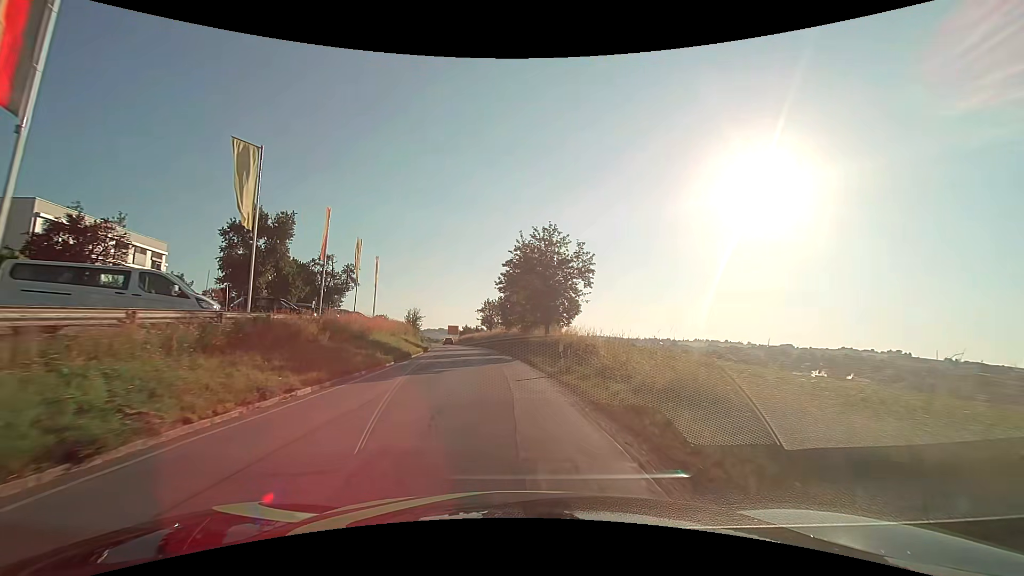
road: secondary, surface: asphalt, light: Day
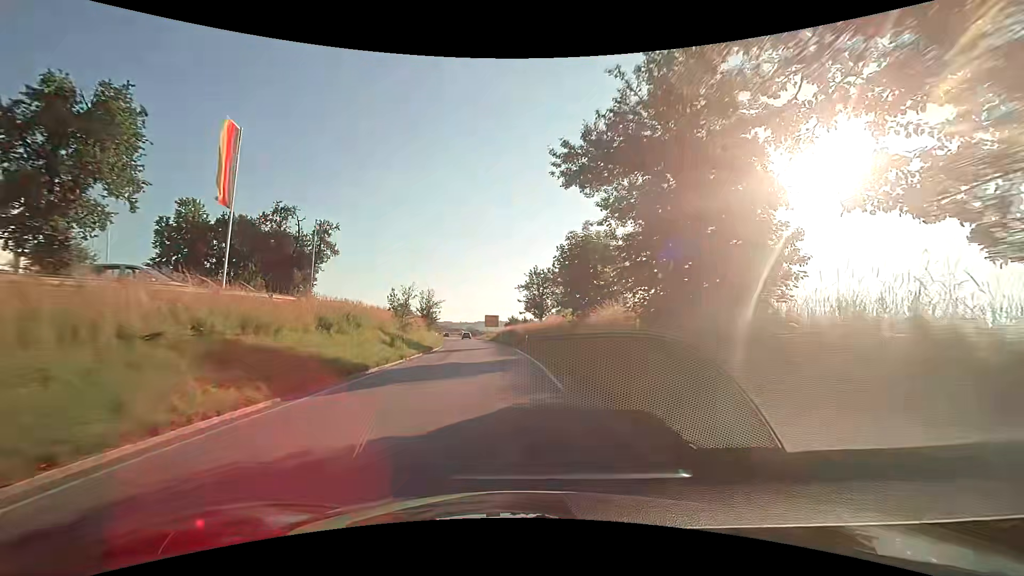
(-1.5, +30.8) m; -6°
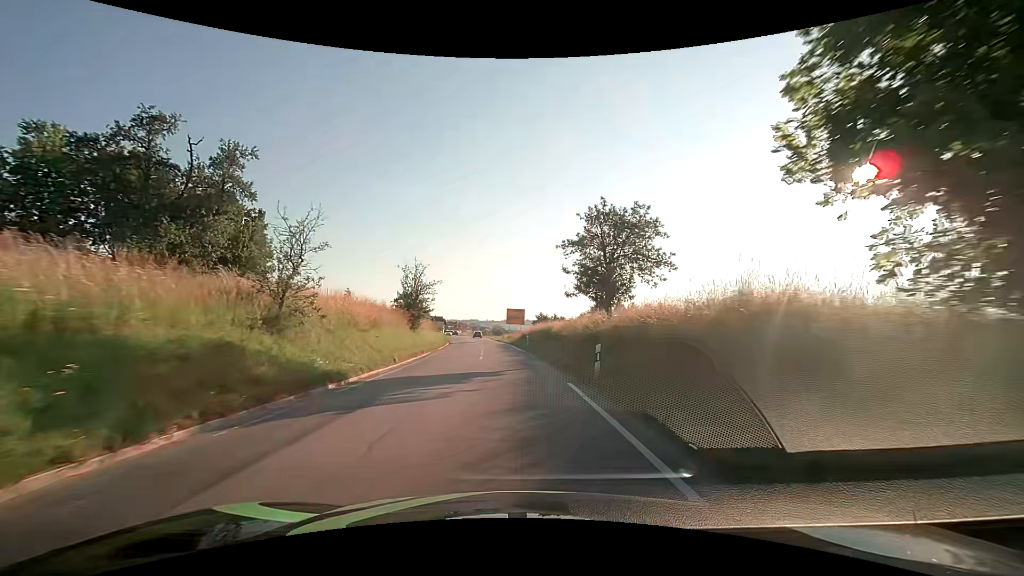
(-0.6, +23.2) m; -3°
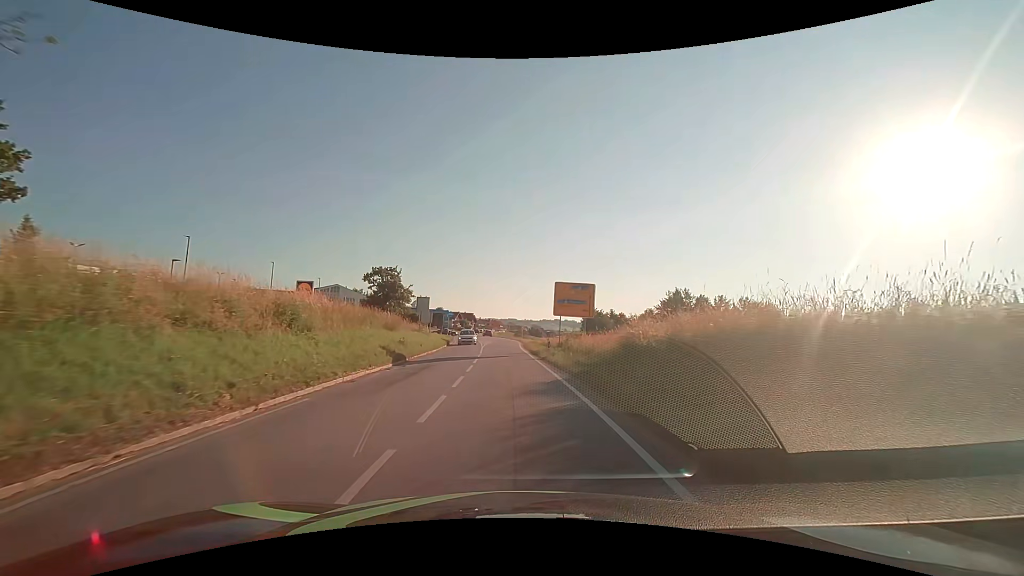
(-1.2, +38.6) m; -4°
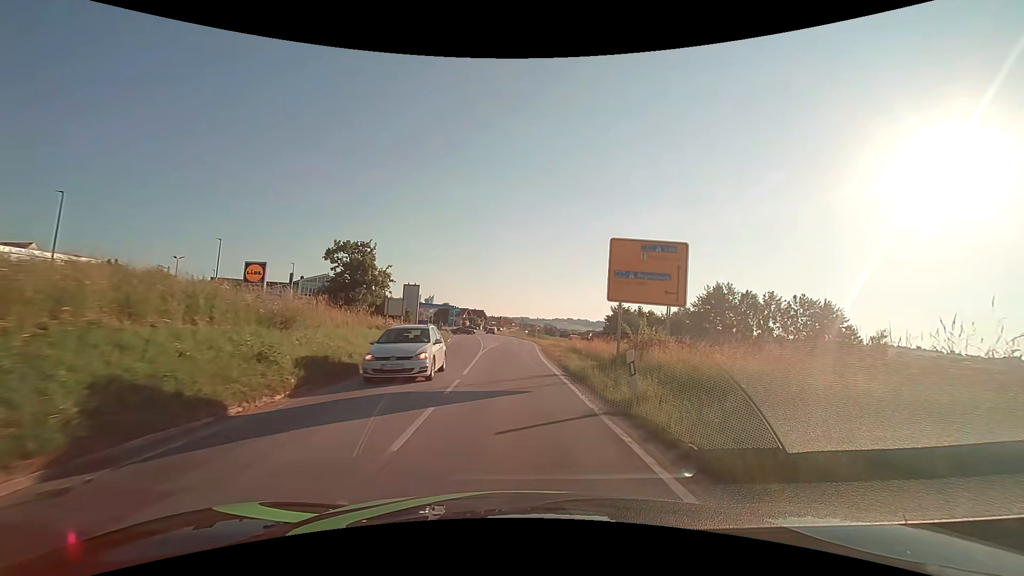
(-0.2, +15.4) m; -1°
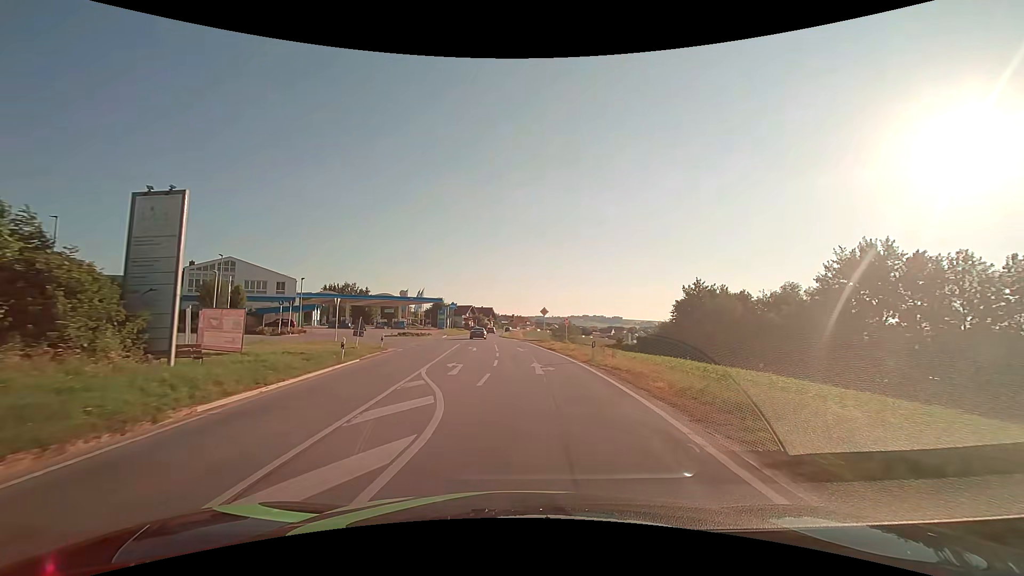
(-0.3, +38.3) m; -2°
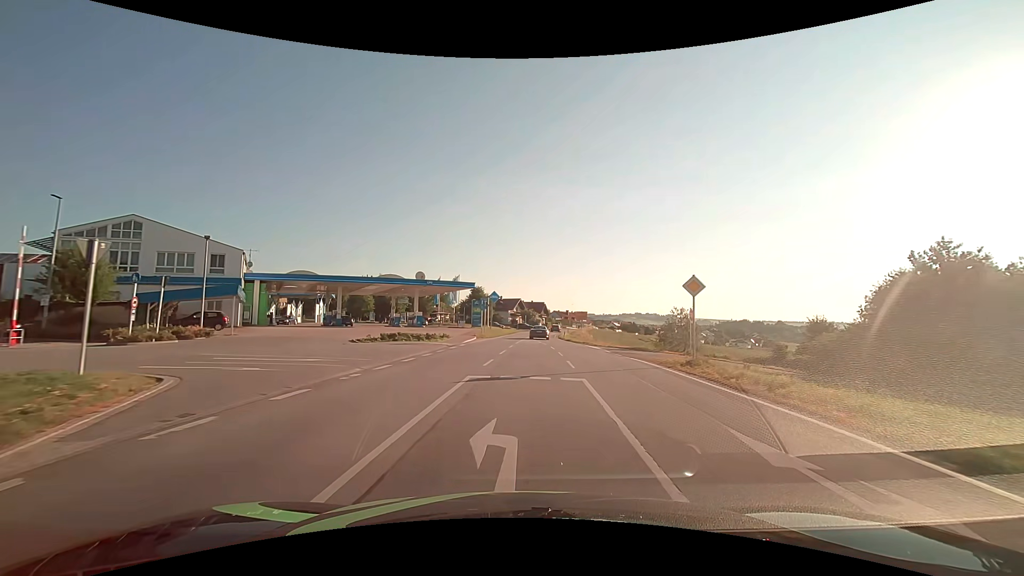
(-1.9, +27.2) m; -5°
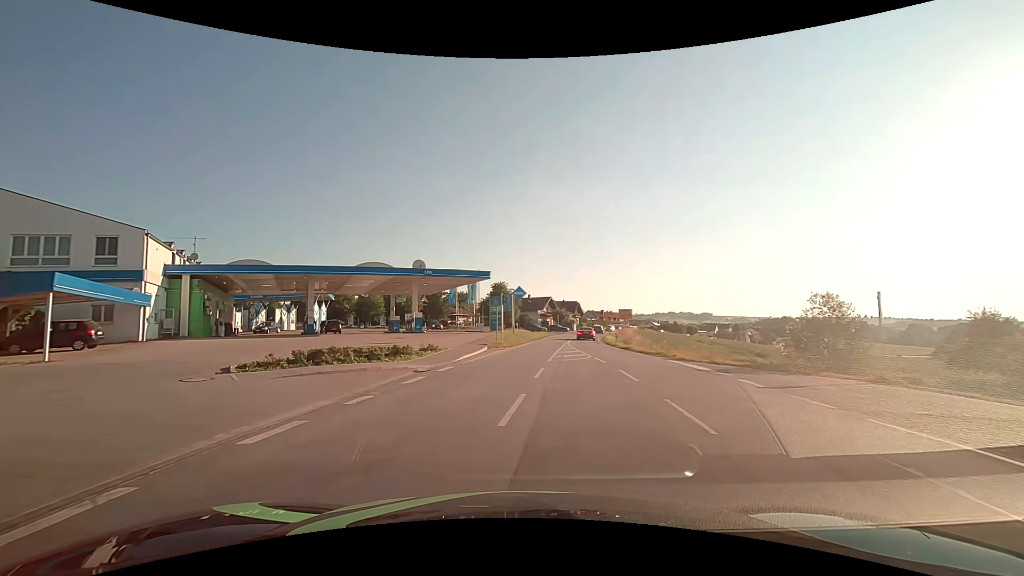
(-0.1, +14.8) m; -5°
